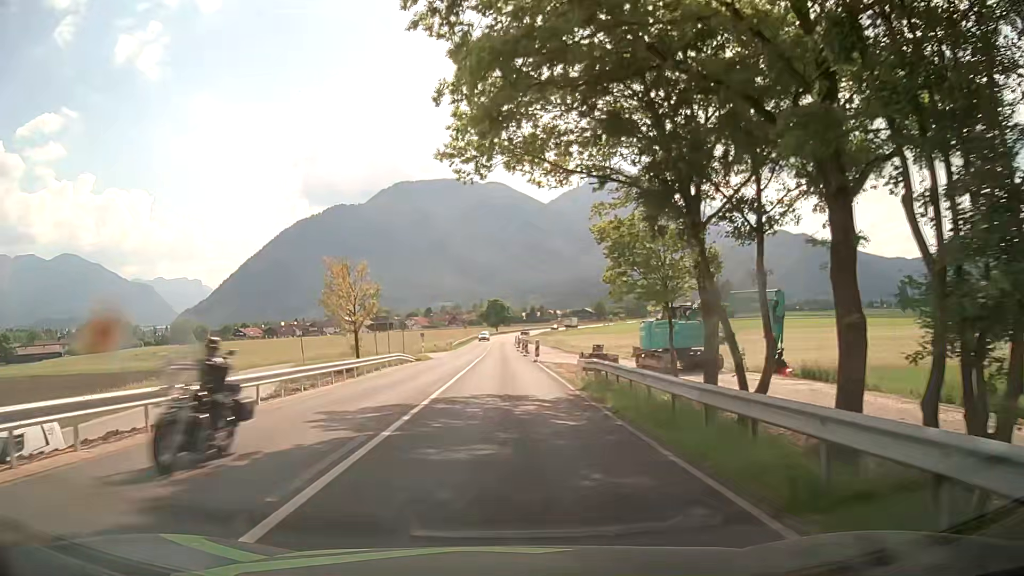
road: primary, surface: asphalt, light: Day
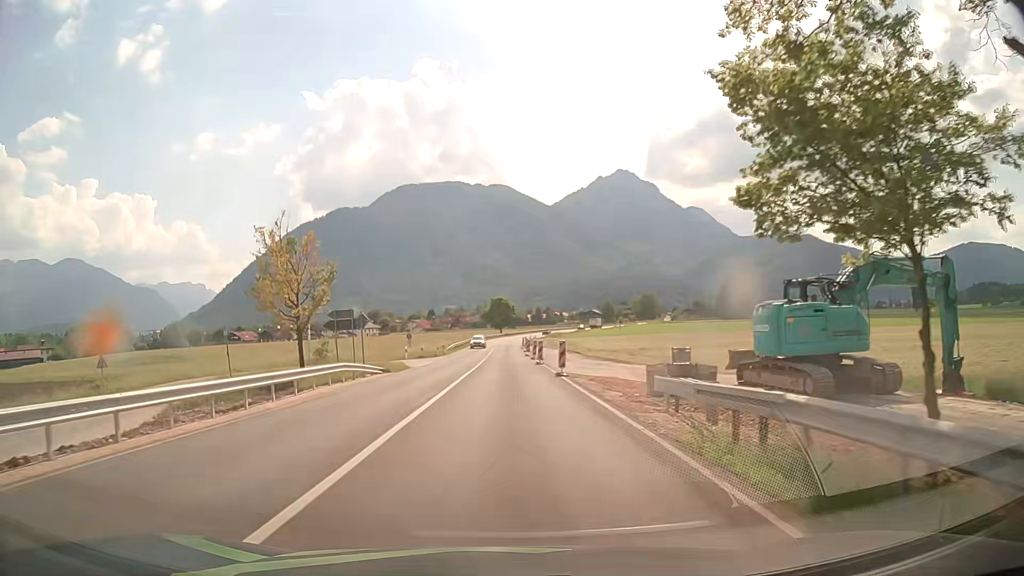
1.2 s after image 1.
(-0.1, +15.2) m; 0°
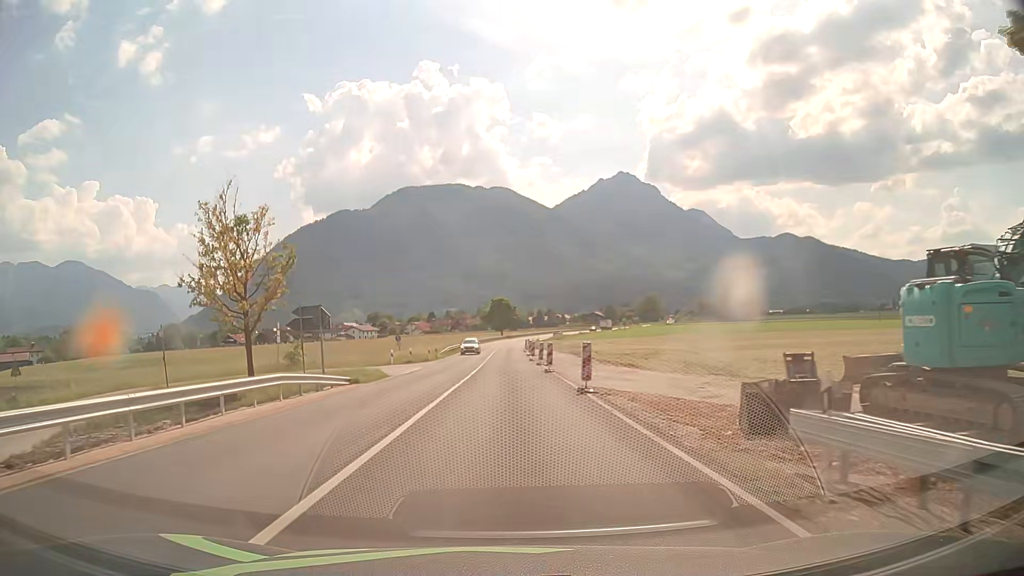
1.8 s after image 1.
(-0.1, +7.6) m; -1°
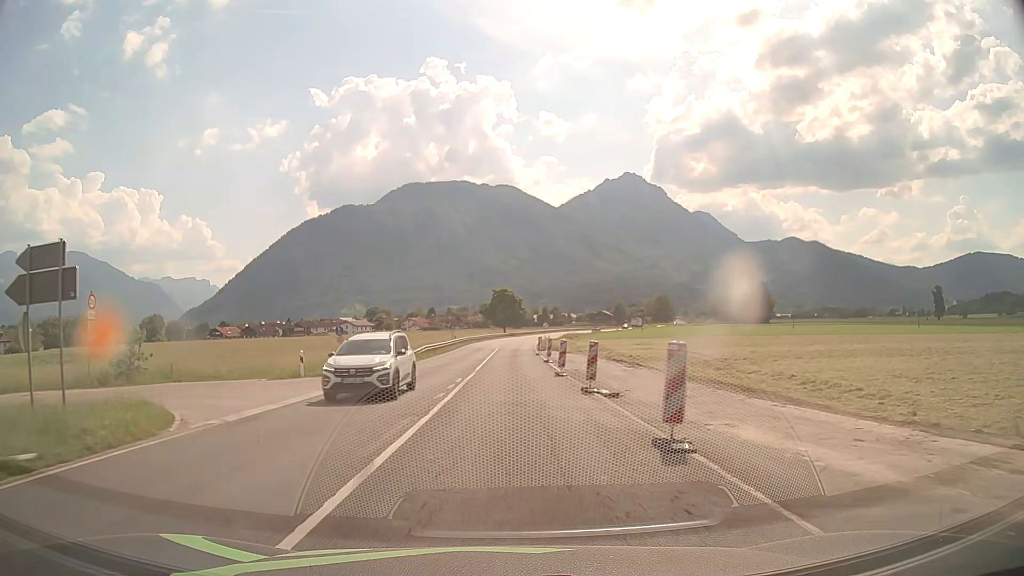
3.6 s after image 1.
(-0.1, +22.8) m; 0°
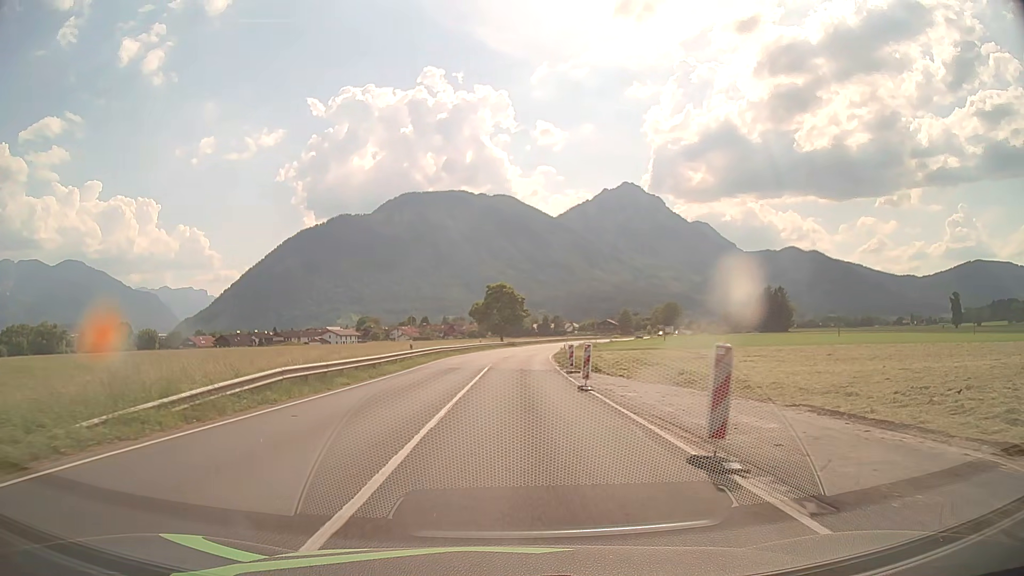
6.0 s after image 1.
(0.0, +30.4) m; 0°
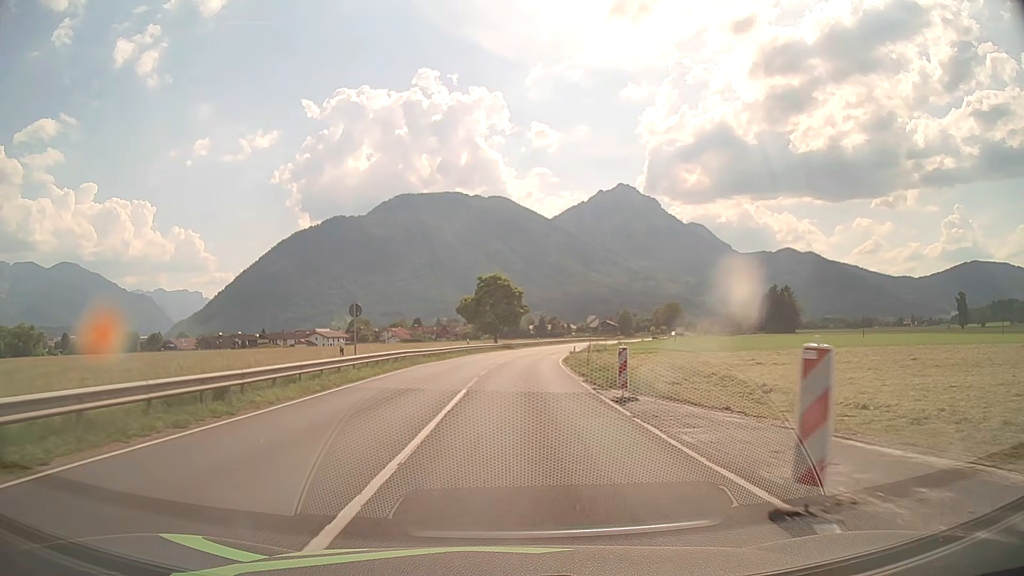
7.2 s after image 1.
(0.0, +15.2) m; 0°
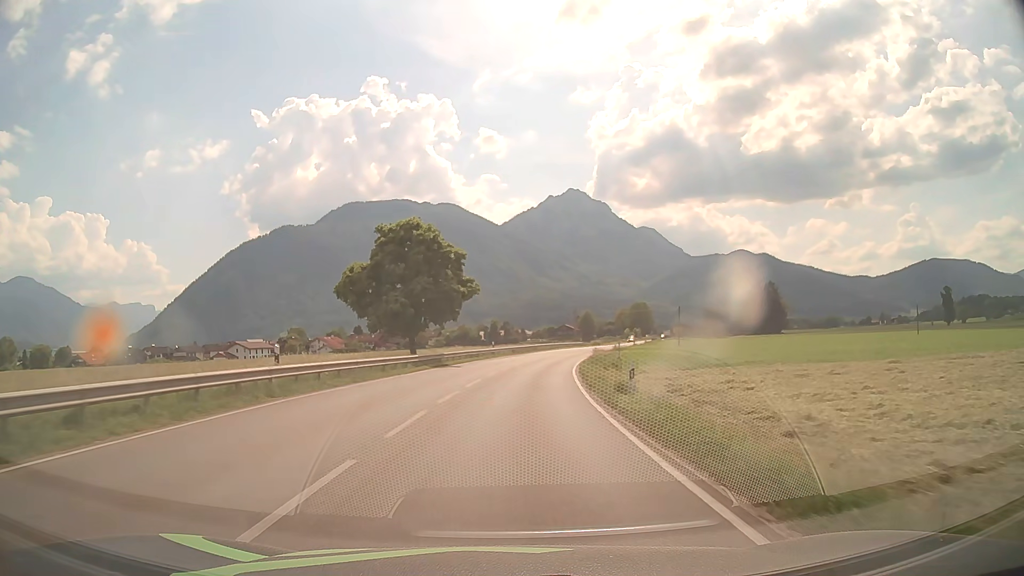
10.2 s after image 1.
(+1.4, +41.2) m; +4°
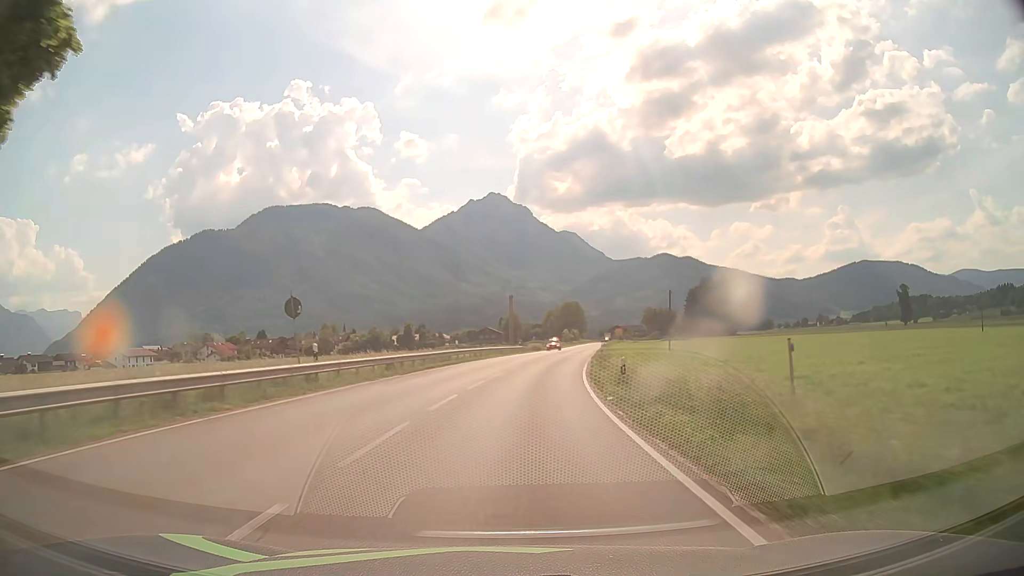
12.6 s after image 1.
(+2.0, +38.9) m; +7°
(0, +10) (+1, +20) (+2, +30) (+3, +40) (+4, +50) (+5, +60) (+7, +70) (+8, +80) (+10, +89) (+11, +99) m
